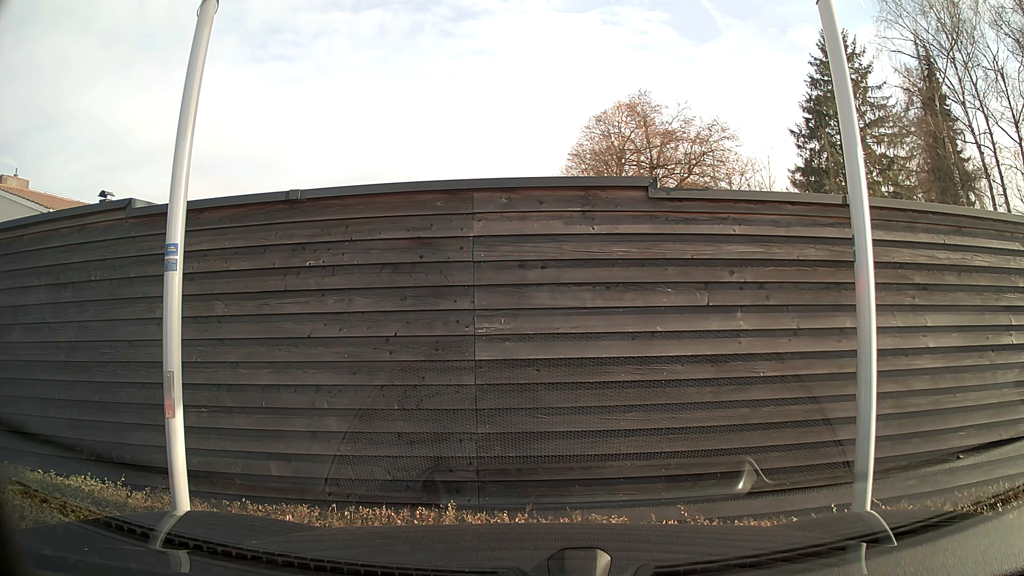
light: Day
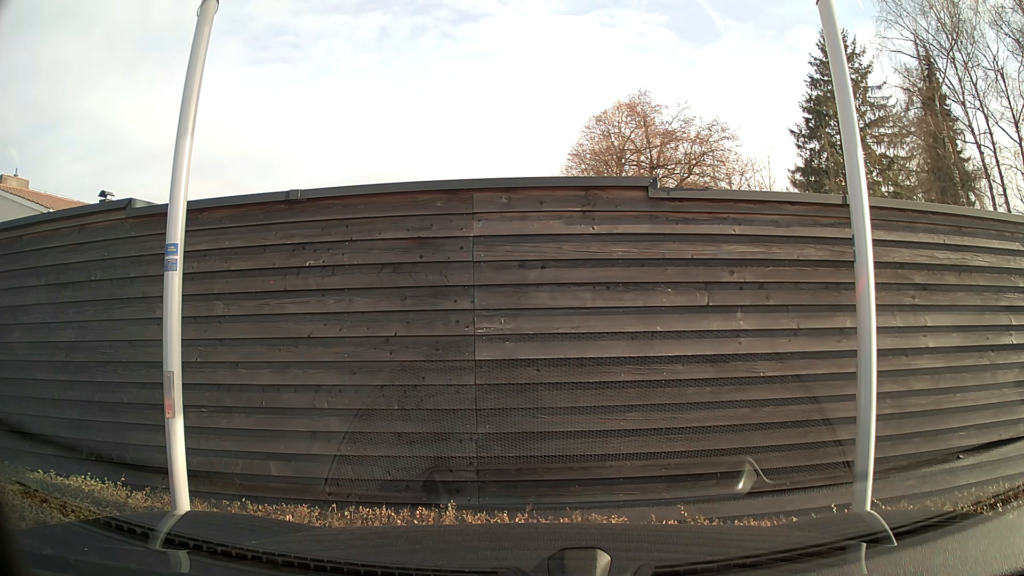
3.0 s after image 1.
(0.0, 0.0) m; 0°
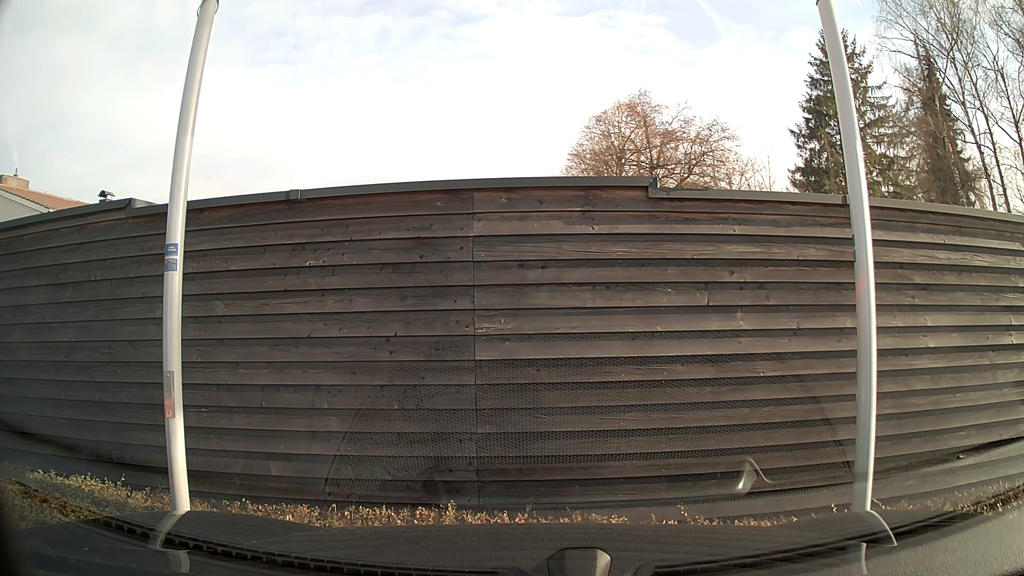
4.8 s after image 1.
(0.0, 0.0) m; 0°
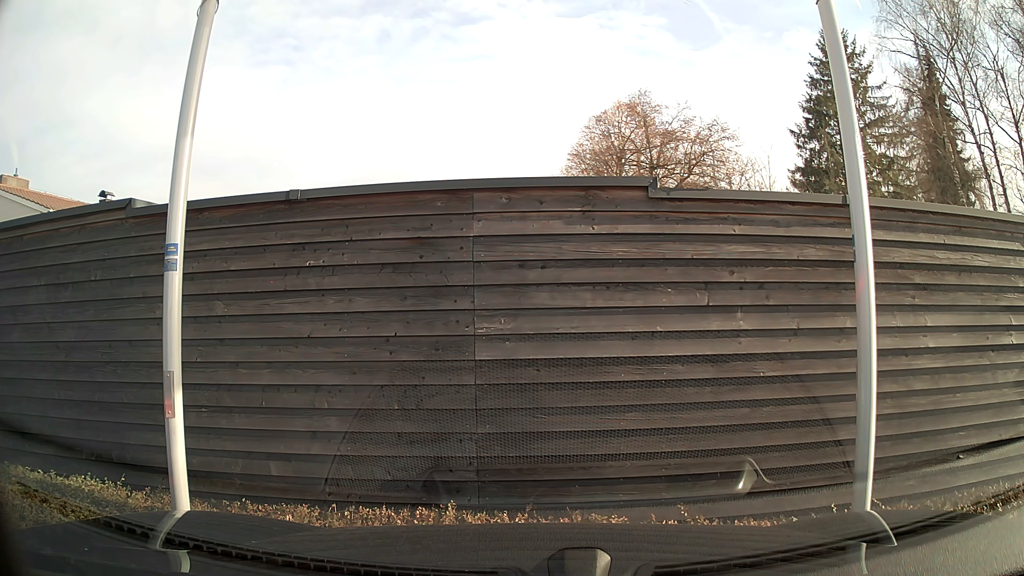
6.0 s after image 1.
(0.0, 0.0) m; 0°
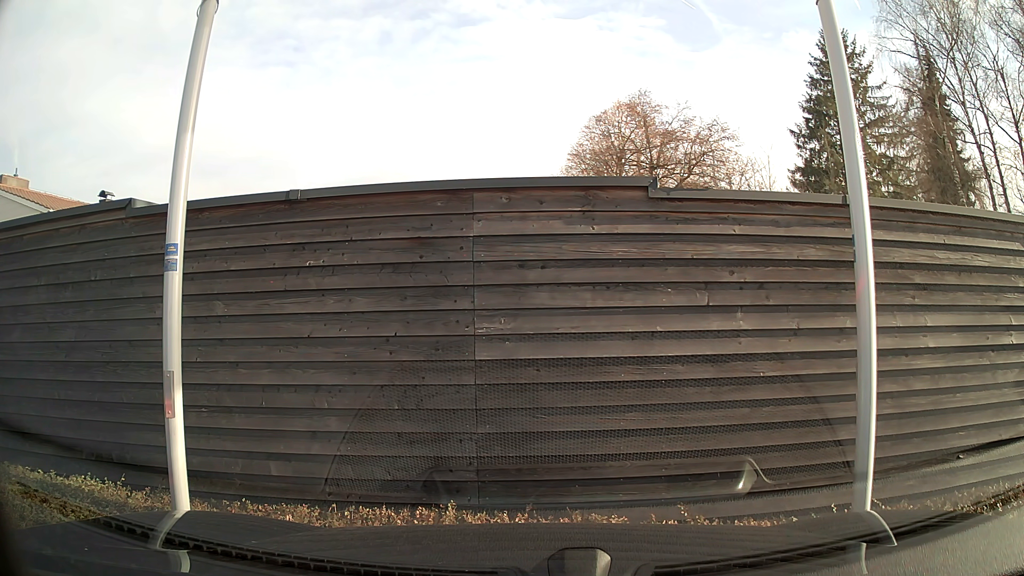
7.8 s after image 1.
(0.0, 0.0) m; 0°
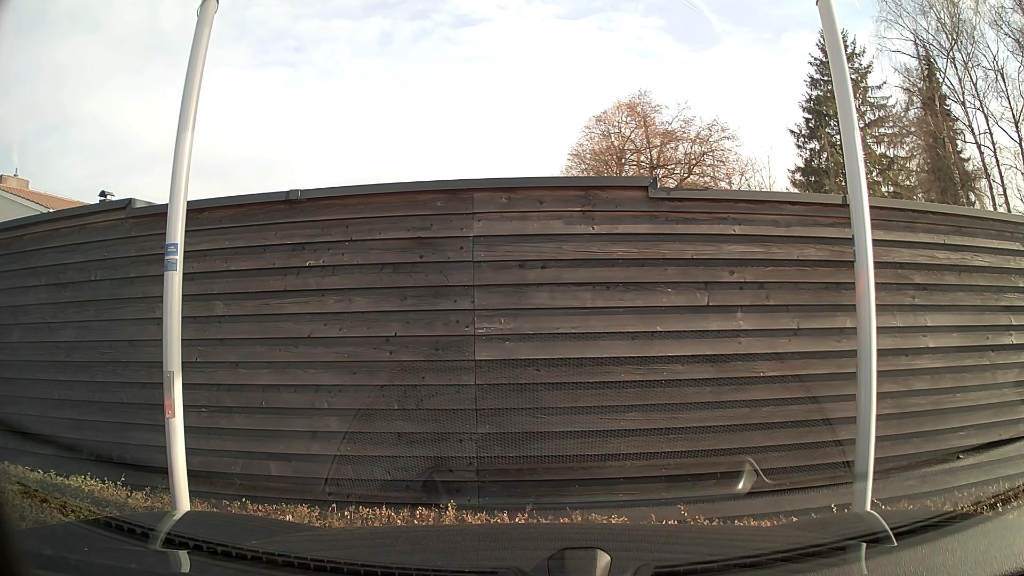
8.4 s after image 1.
(0.0, 0.0) m; 0°
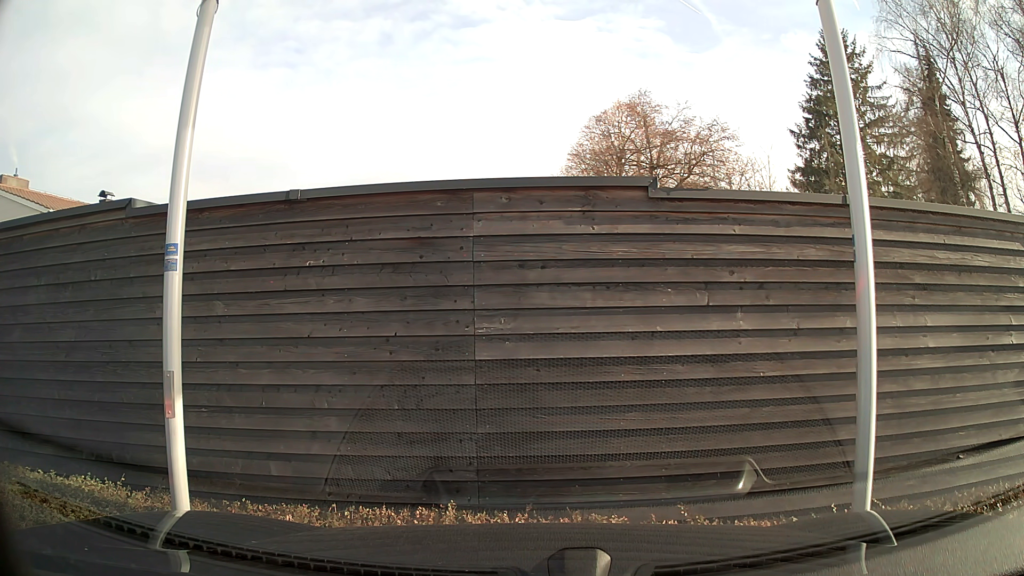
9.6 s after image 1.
(0.0, 0.0) m; 0°
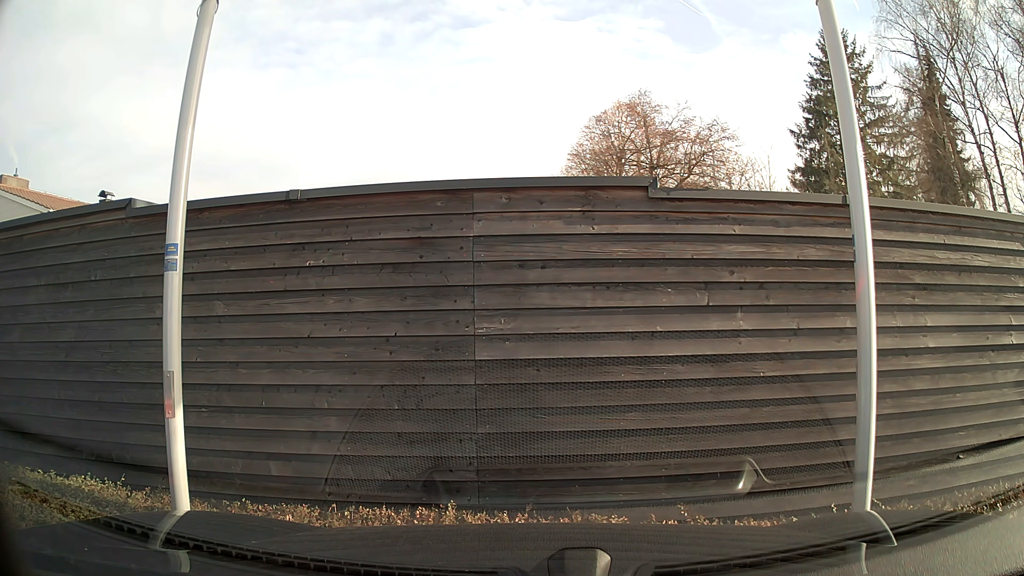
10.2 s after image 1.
(0.0, 0.0) m; 0°
